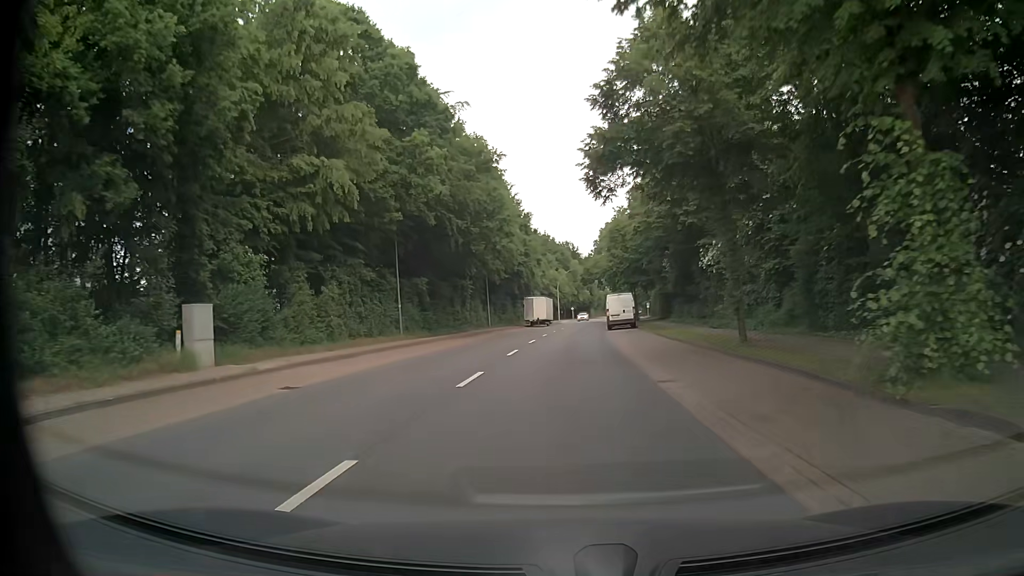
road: tertiary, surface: asphalt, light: Day
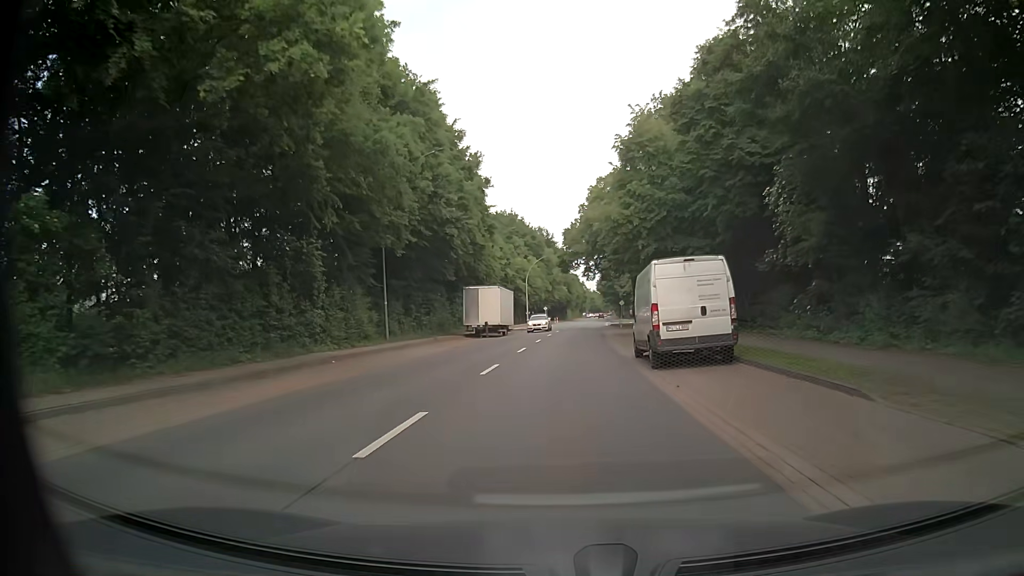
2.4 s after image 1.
(+0.6, +32.9) m; +1°
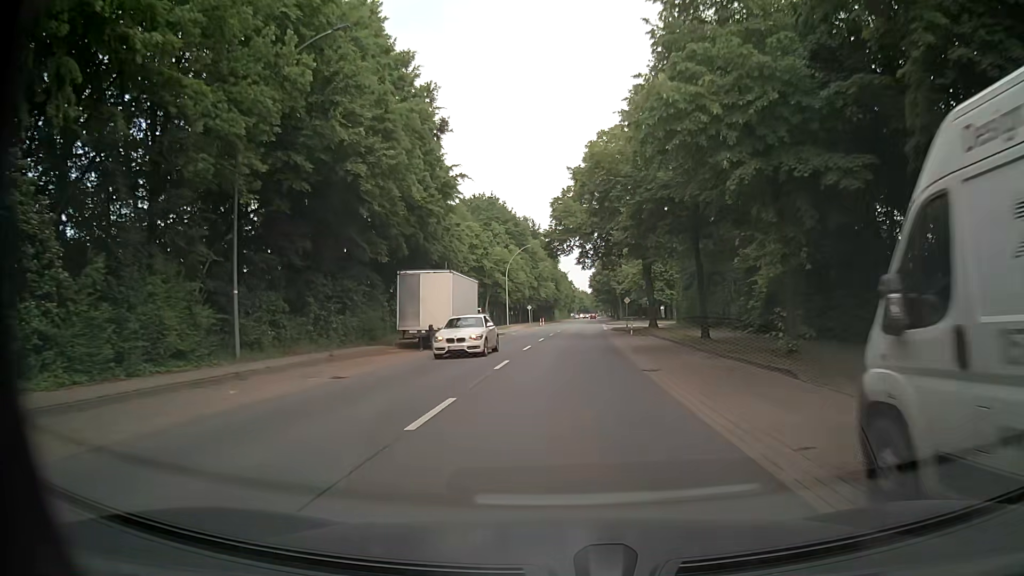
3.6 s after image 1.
(+0.4, +16.5) m; +2°
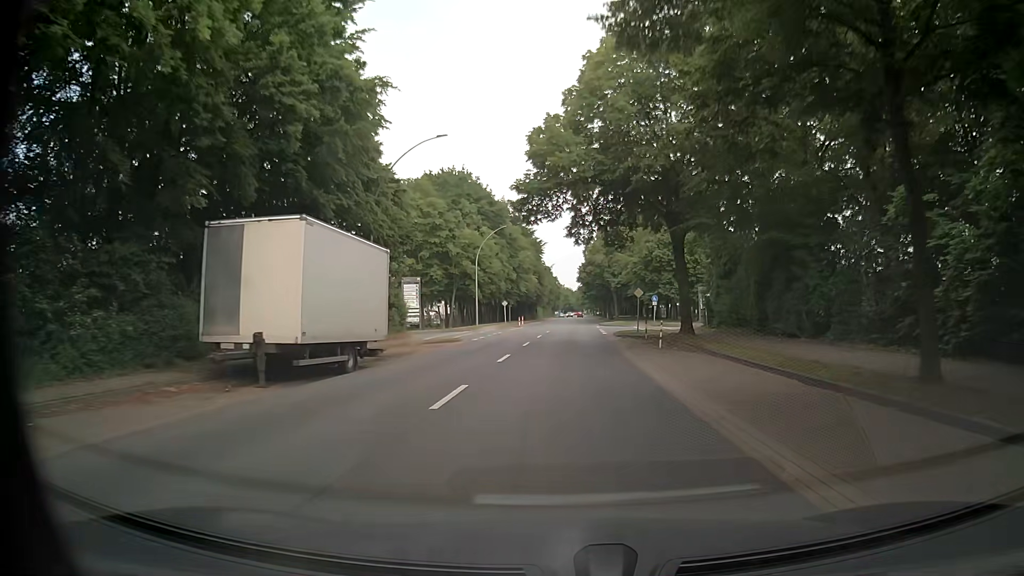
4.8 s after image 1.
(0.0, +16.5) m; 0°
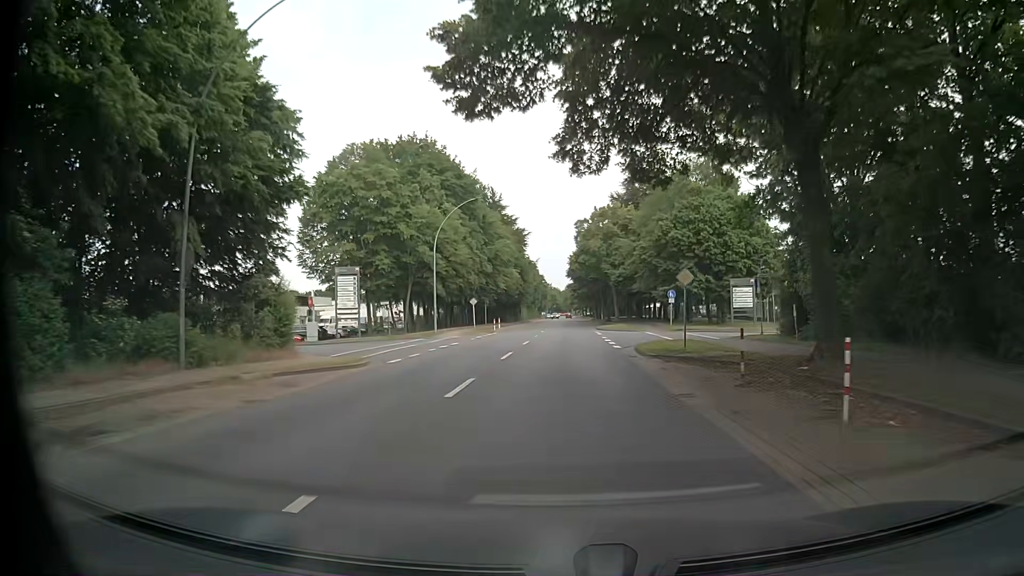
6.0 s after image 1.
(+0.4, +16.5) m; +2°
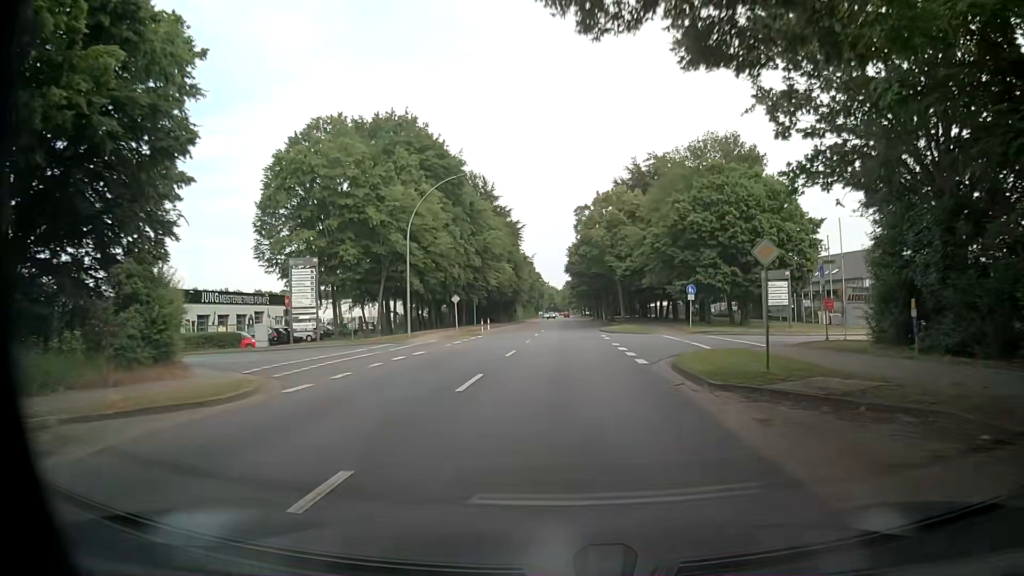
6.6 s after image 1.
(0.0, +8.3) m; 0°
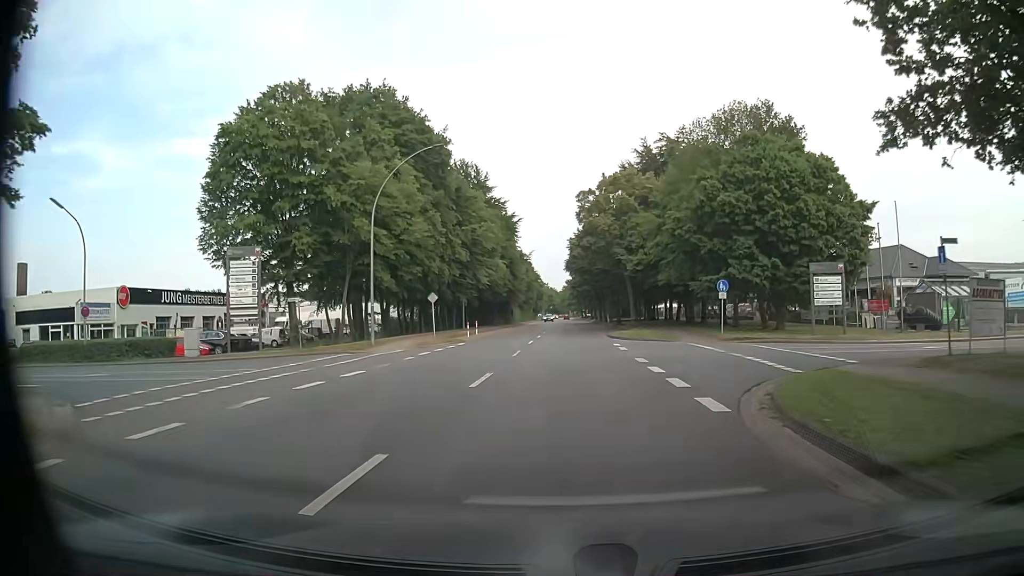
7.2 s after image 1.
(-0.1, +8.3) m; 0°
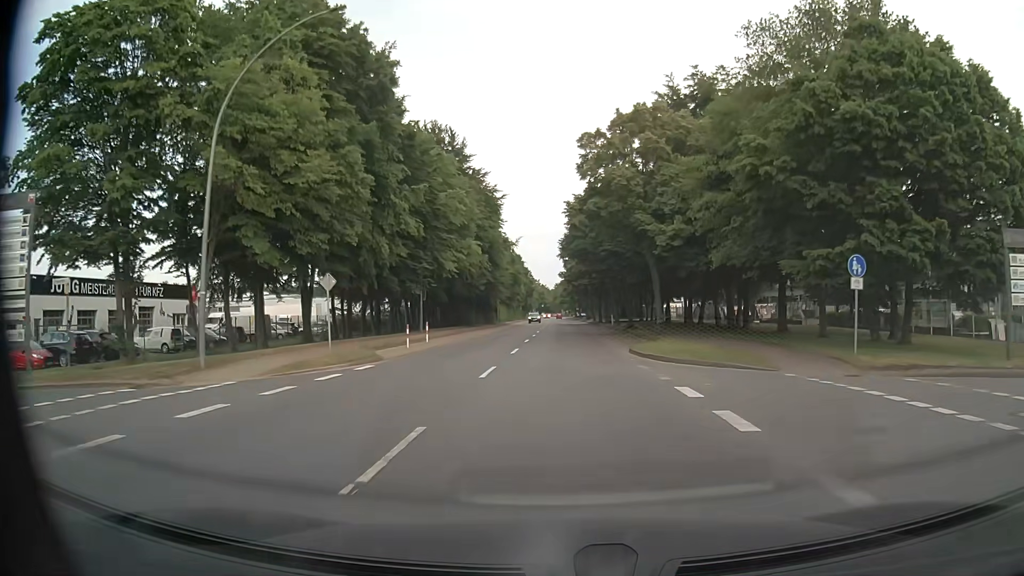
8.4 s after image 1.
(+0.1, +16.5) m; +1°
(0, +10) (0, +20) (0, +30) (0, +40) (0, +50) (0, +60) (0, +70) (0, +80) (0, +90) (0, +100) m
